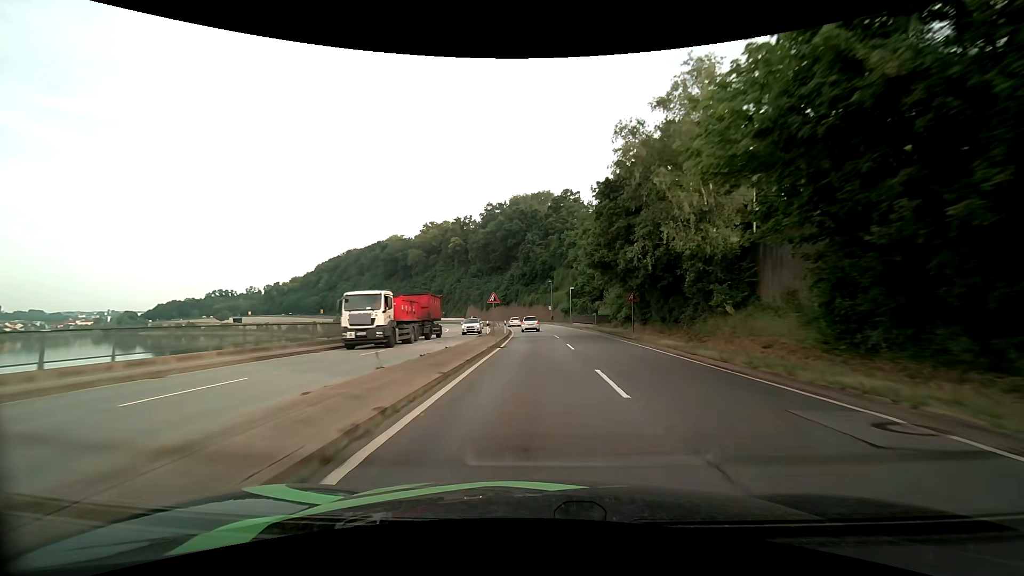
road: primary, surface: asphalt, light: Day
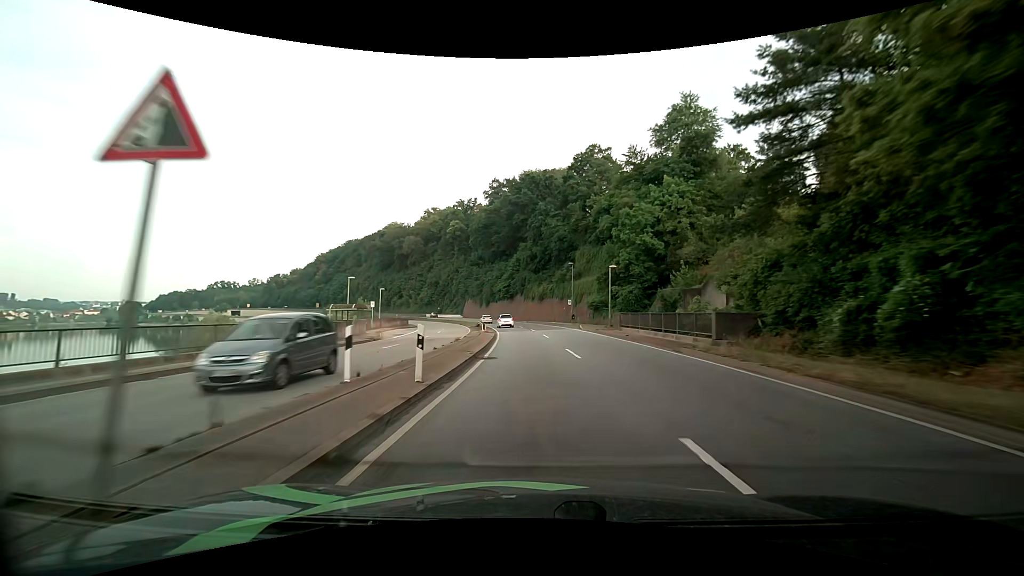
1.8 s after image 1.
(-0.2, +31.6) m; -1°
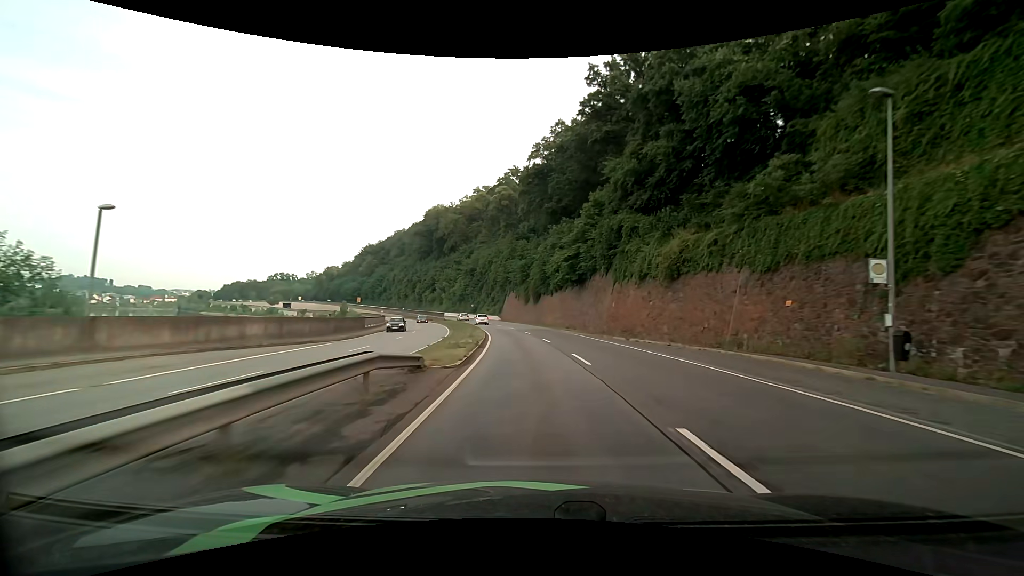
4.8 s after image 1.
(-2.9, +52.5) m; -7°
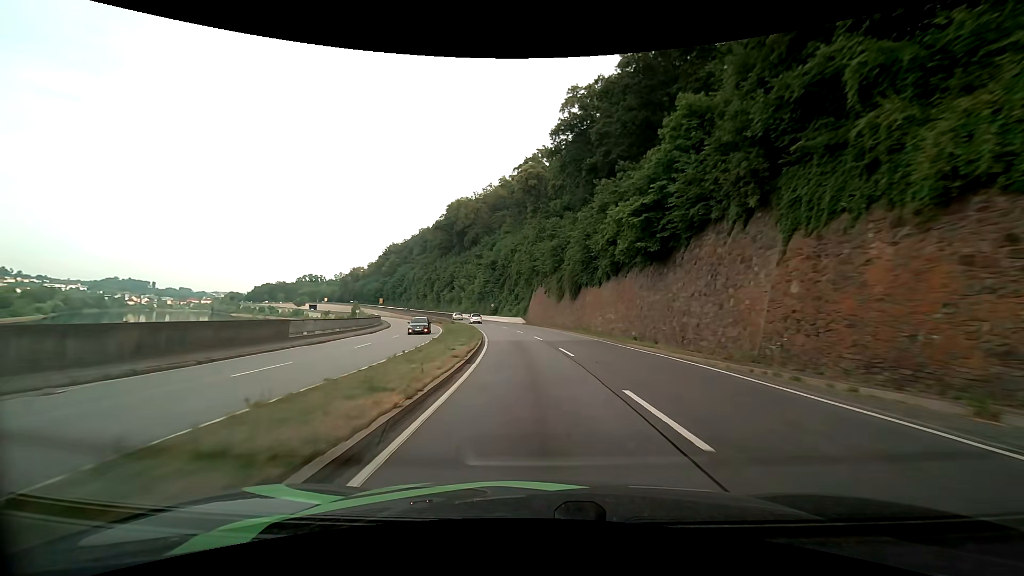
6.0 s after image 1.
(-0.7, +21.3) m; -4°
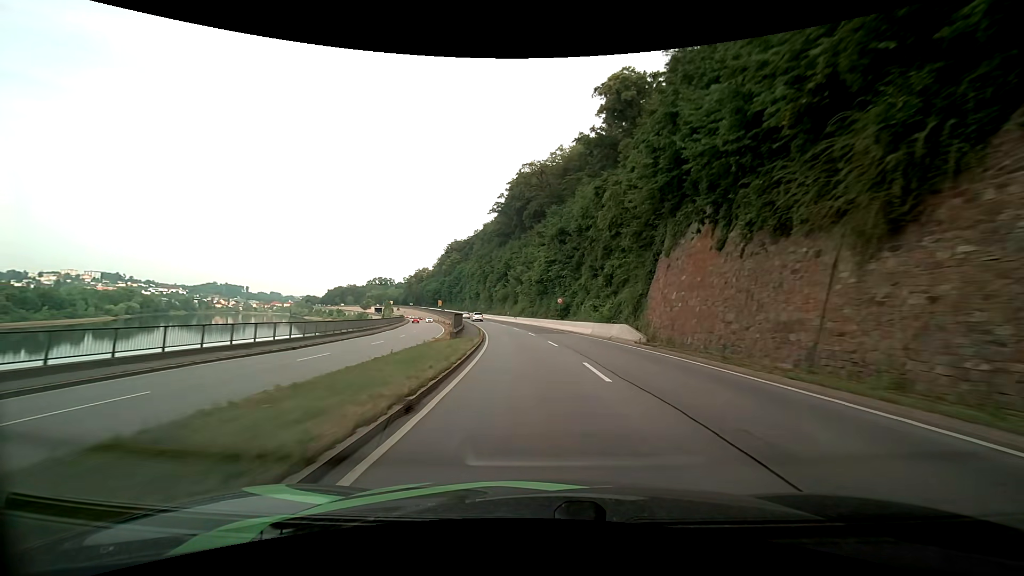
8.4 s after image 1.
(-2.8, +42.9) m; -8°
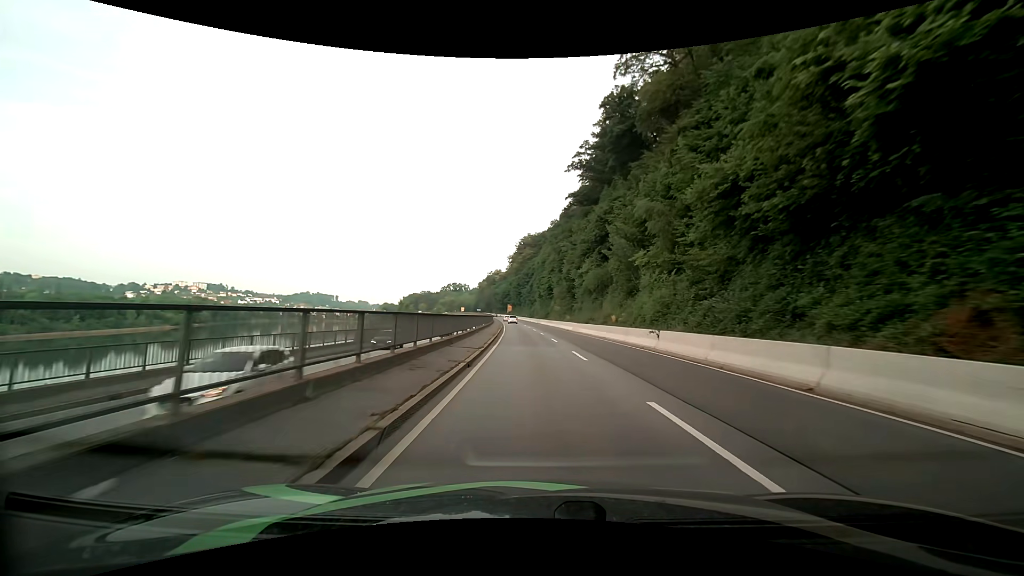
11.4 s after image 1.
(-4.7, +54.1) m; -9°
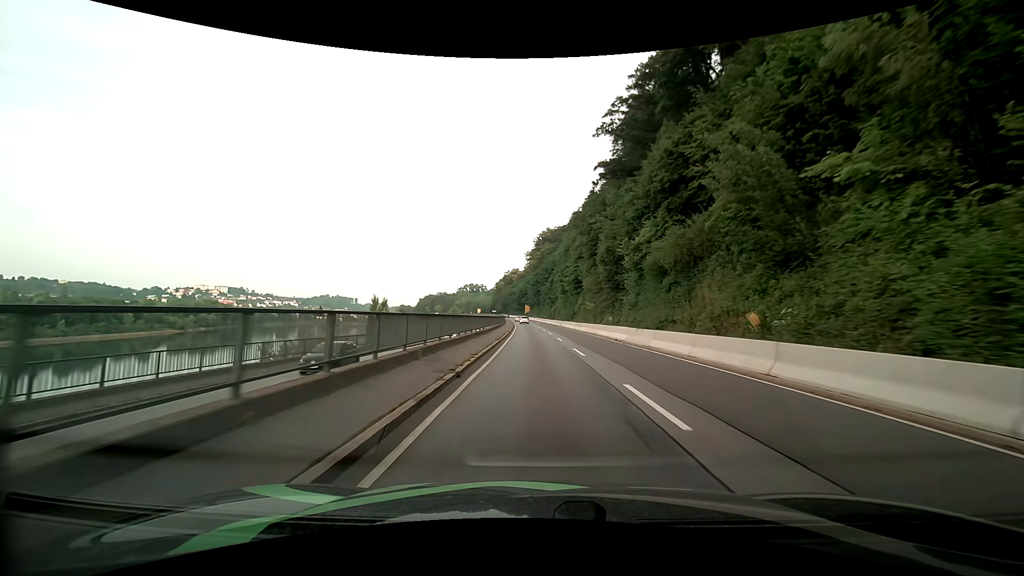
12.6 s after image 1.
(-0.5, +21.8) m; -3°
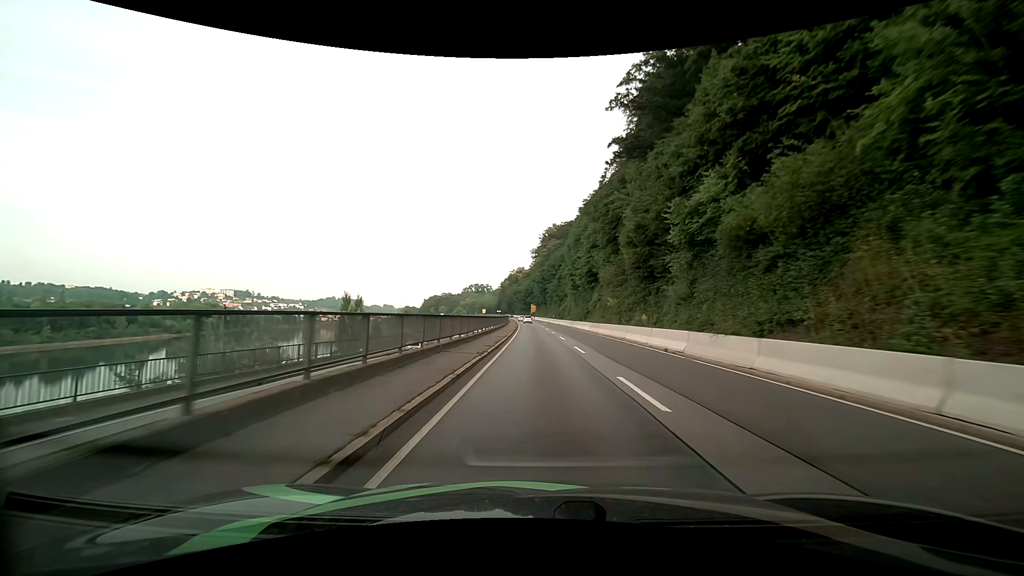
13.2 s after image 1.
(0.0, +10.9) m; -1°
(0, +10) (0, +20) (0, +30) (-1, +40) (-1, +50) (-1, +60) (-1, +70) (-2, +80) (-2, +90) (-2, +100) m
